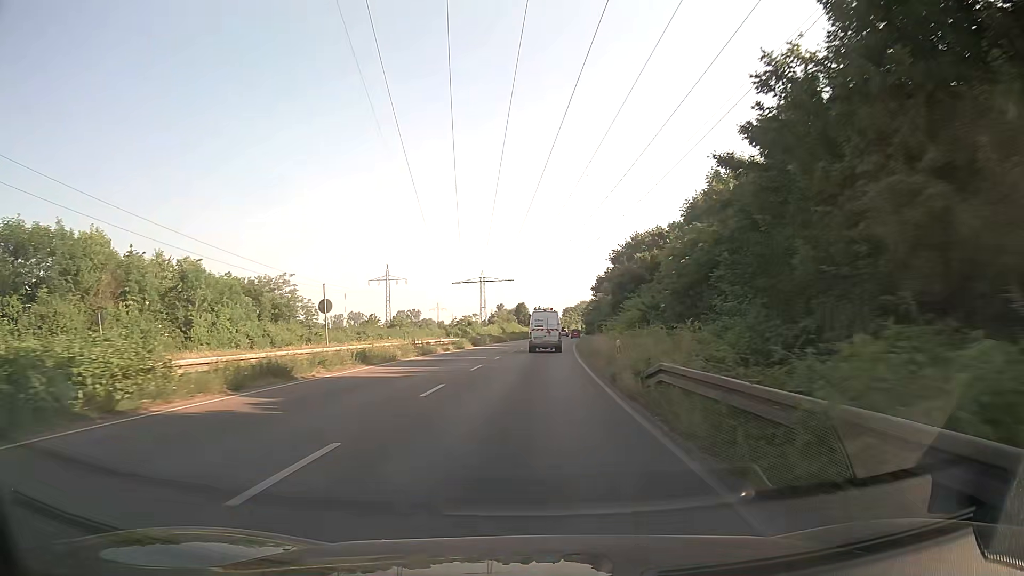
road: trunk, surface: asphalt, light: Day
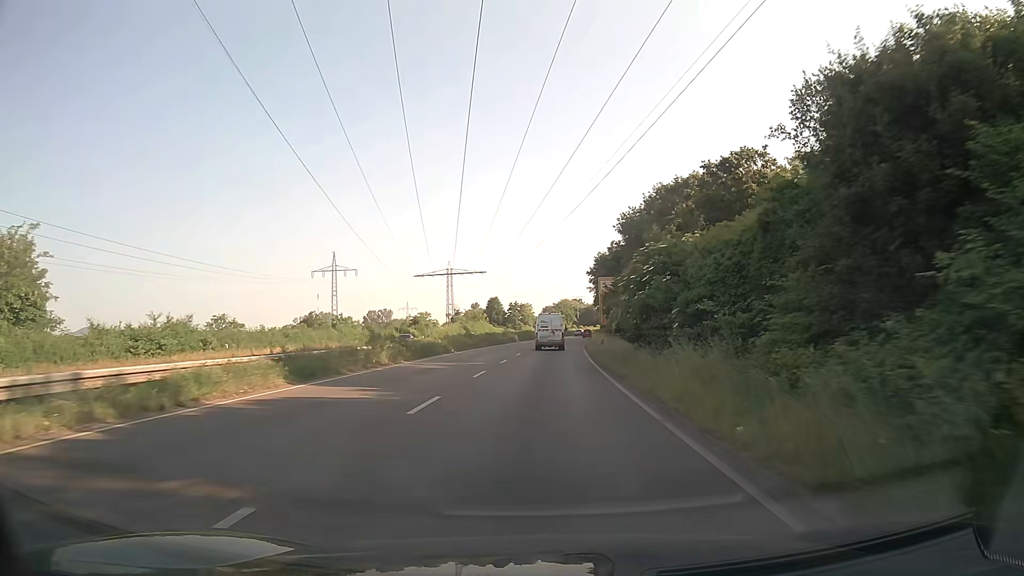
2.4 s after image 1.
(+0.6, +39.1) m; +2°
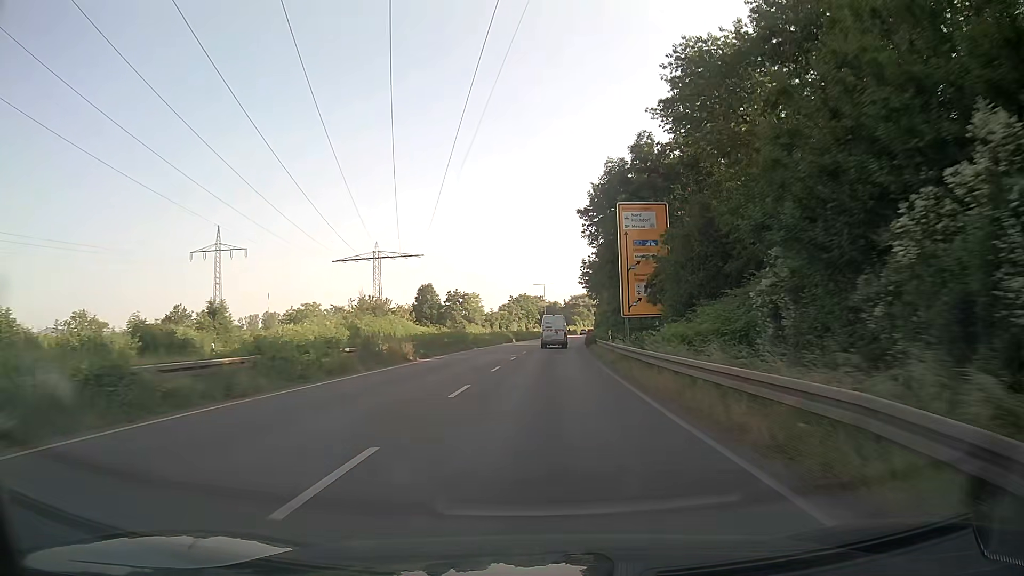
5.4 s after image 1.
(+1.7, +51.3) m; +4°
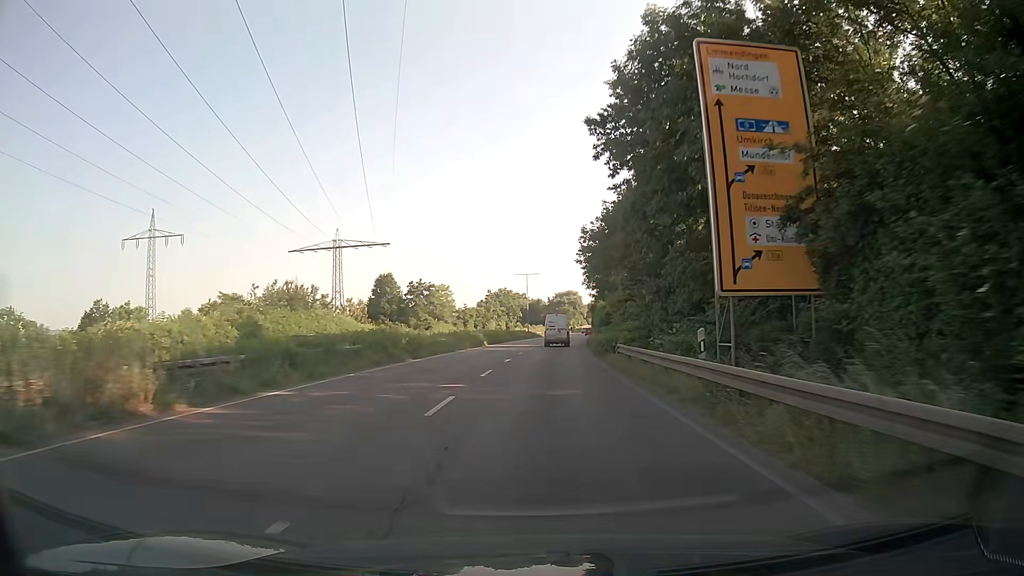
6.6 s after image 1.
(+0.3, +21.2) m; +1°
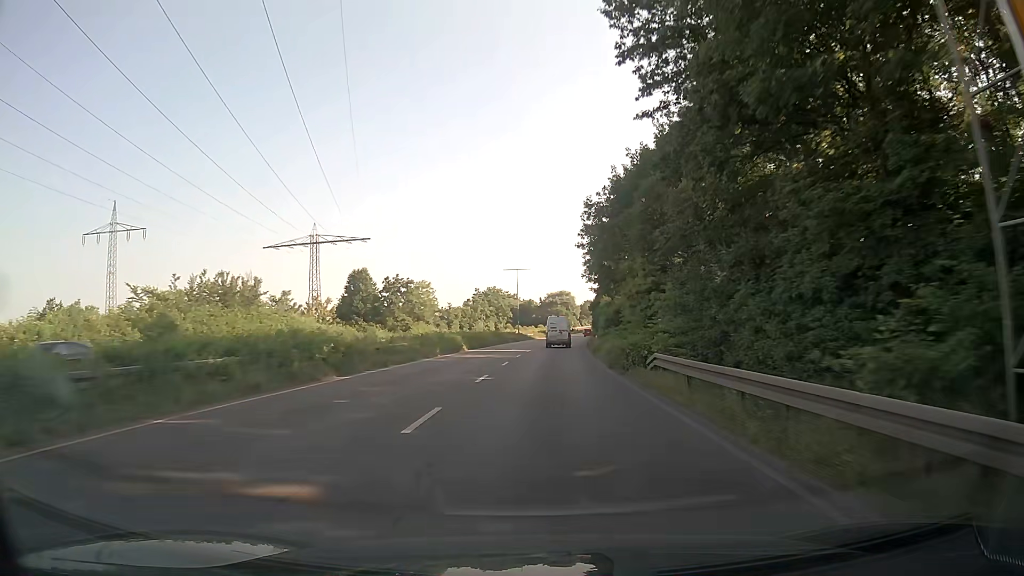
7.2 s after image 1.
(+0.1, +10.8) m; +1°
